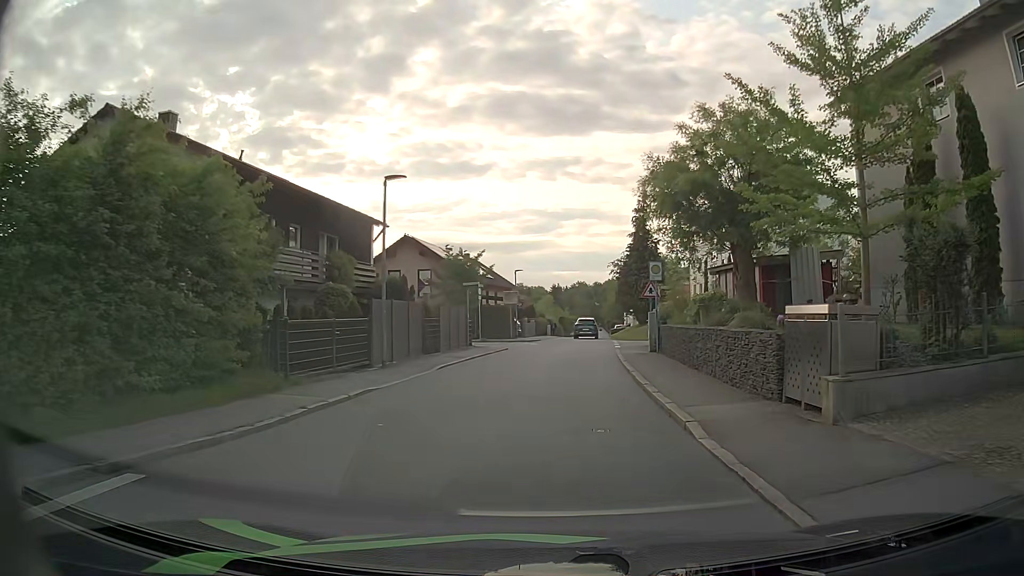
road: residential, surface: asphalt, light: Day
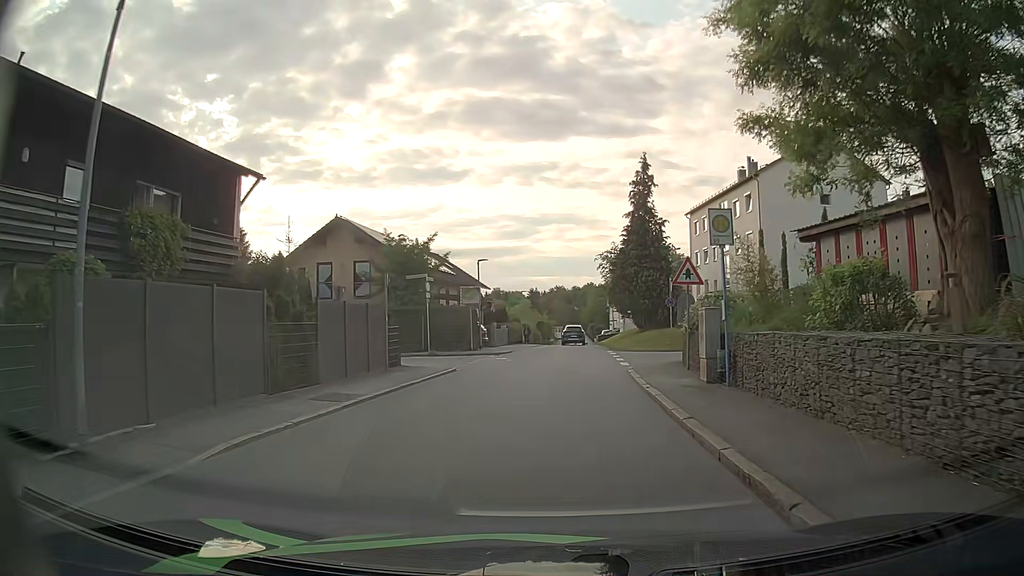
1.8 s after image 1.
(+0.2, +11.9) m; +2°
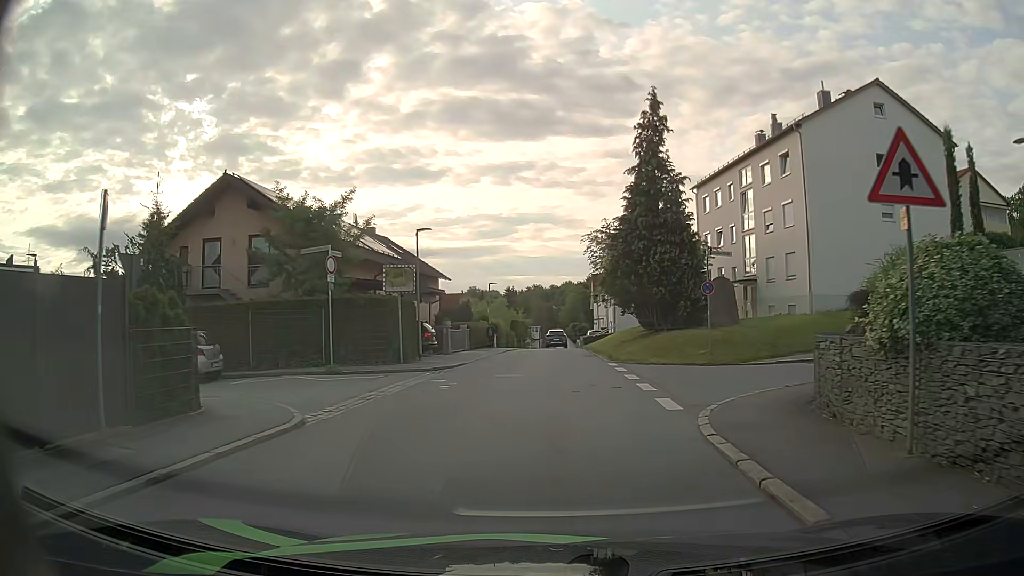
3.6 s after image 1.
(+0.2, +12.1) m; +2°
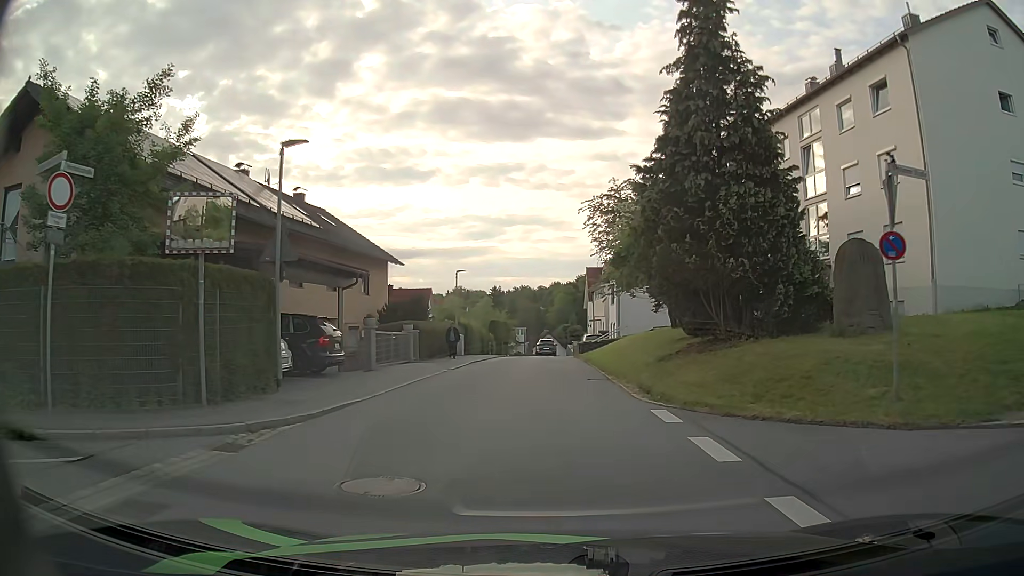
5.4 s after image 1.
(+0.1, +12.8) m; +1°
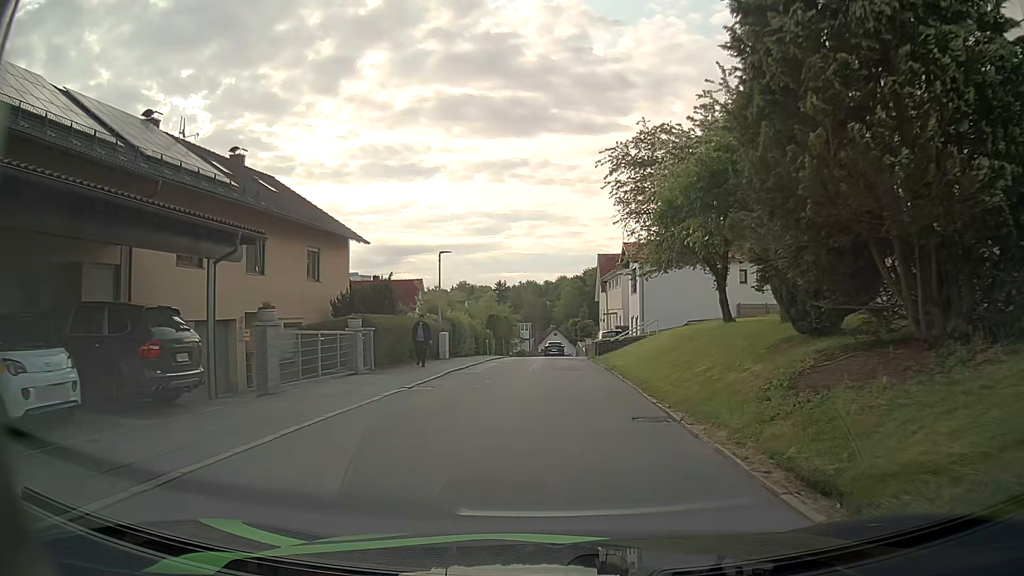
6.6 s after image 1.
(-0.1, +8.6) m; 0°
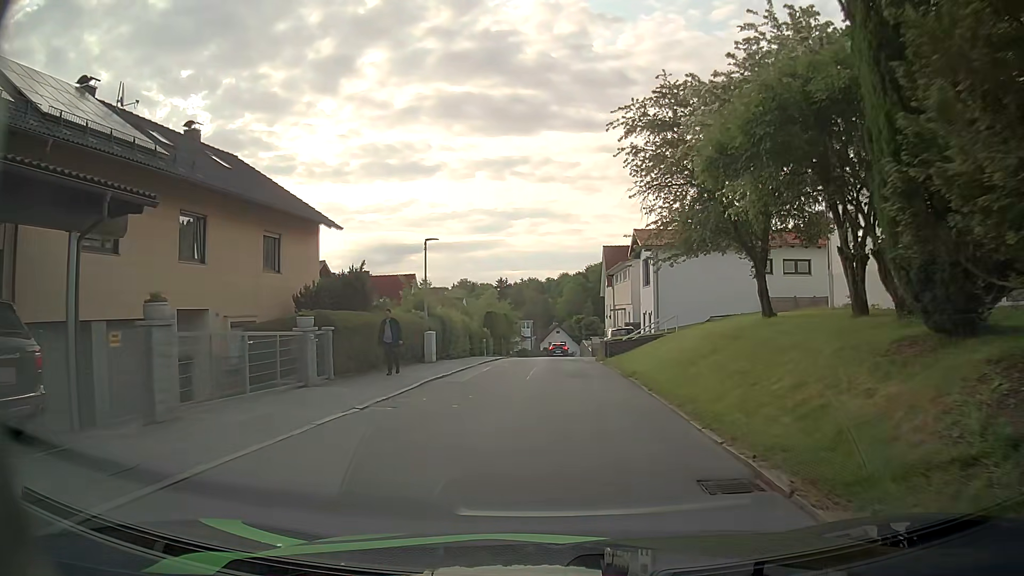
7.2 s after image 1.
(-0.1, +4.2) m; -2°
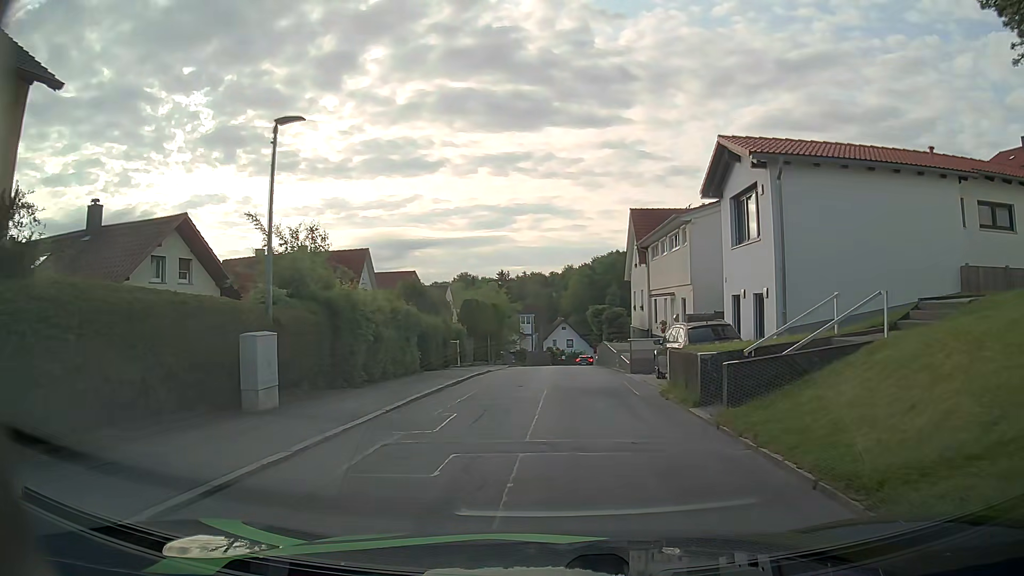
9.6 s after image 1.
(+0.2, +16.9) m; +1°
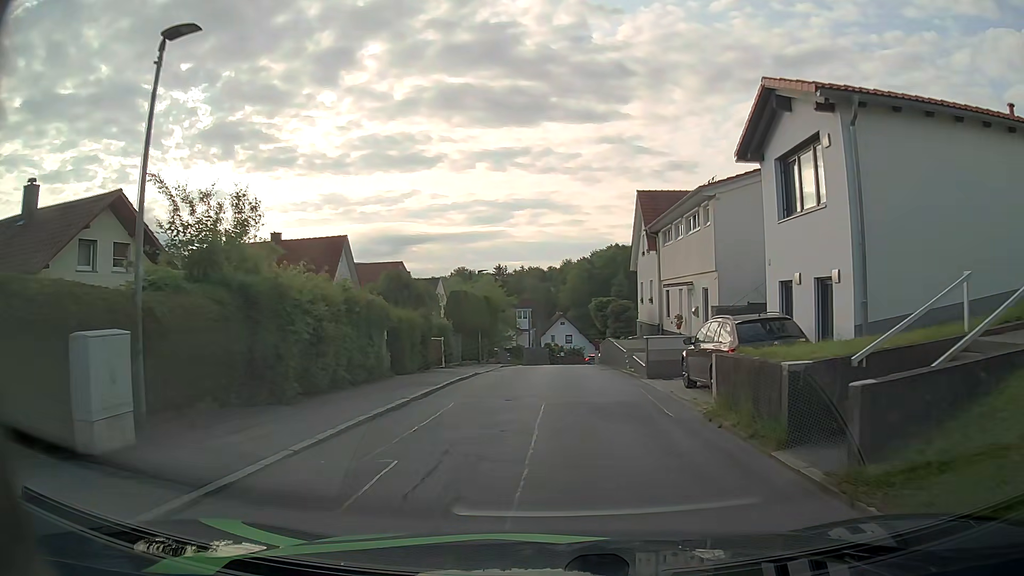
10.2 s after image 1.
(0.0, +4.3) m; +1°
(0, +10) (0, +20) (0, +30) (0, +40) (+1, +50) (+1, +60) (+3, +70) (+6, +79) (+9, +89) (+12, +98) m
